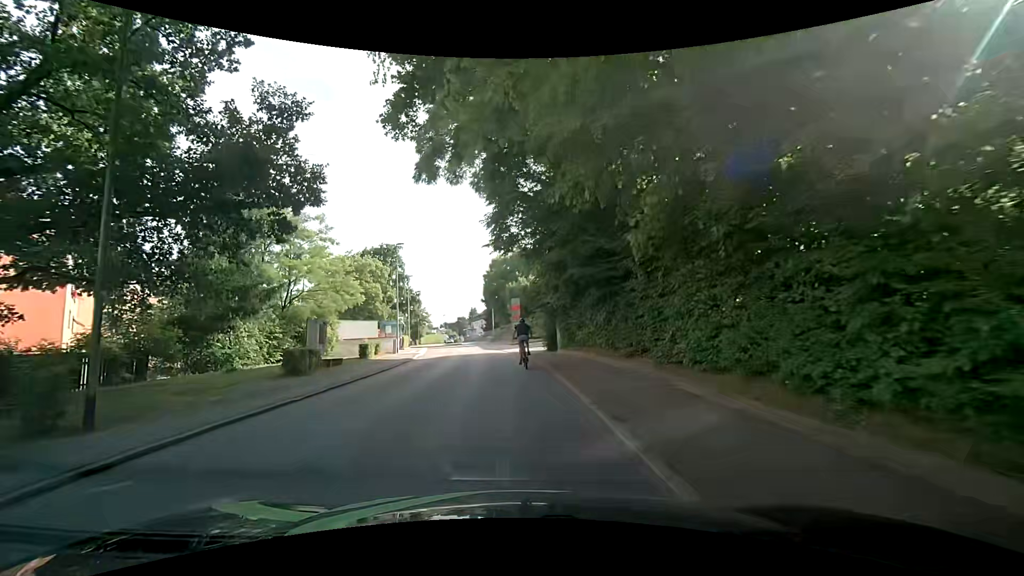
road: residential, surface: asphalt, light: Day
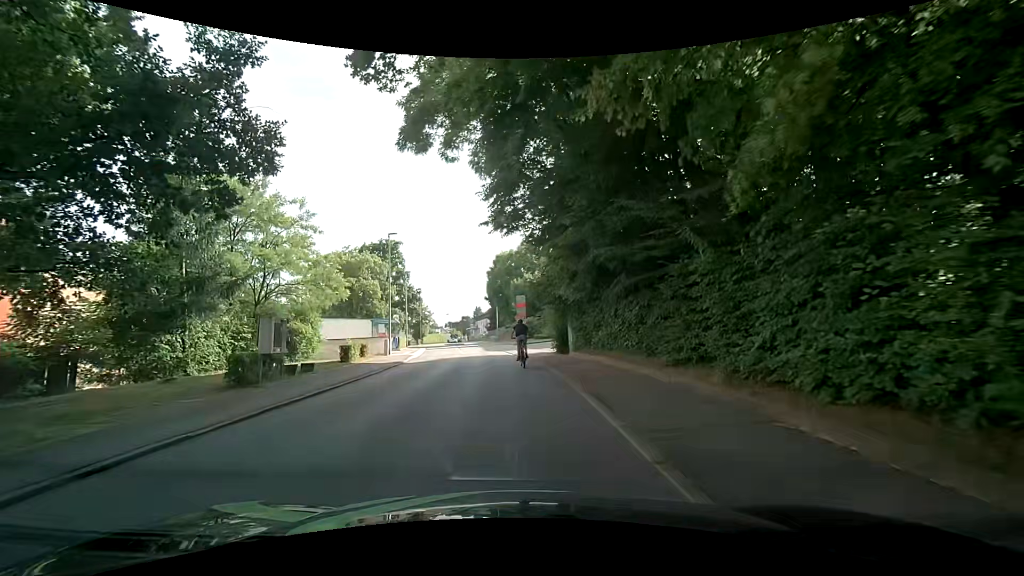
(0.0, +3.7) m; +1°
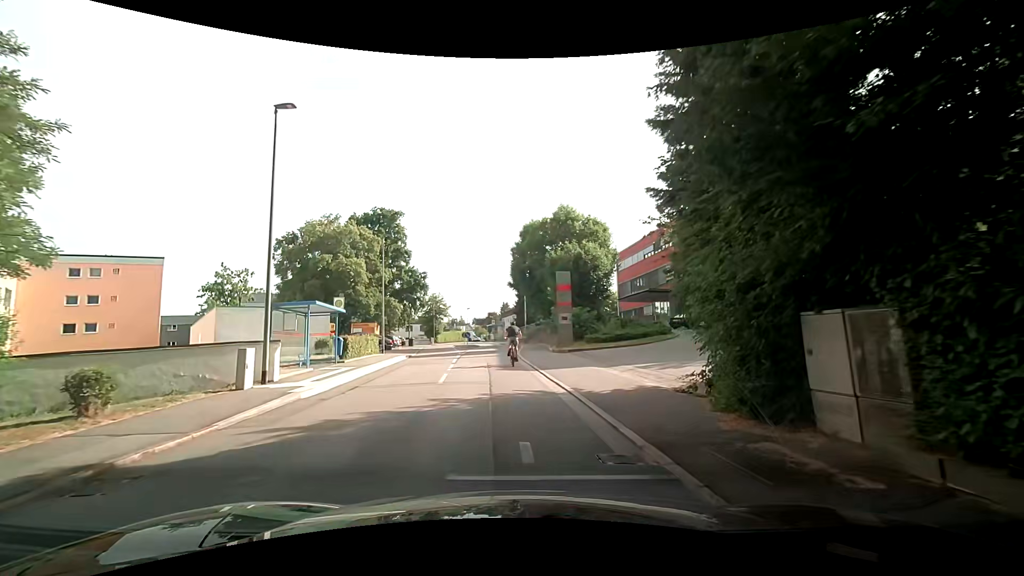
(-1.1, +19.5) m; -5°
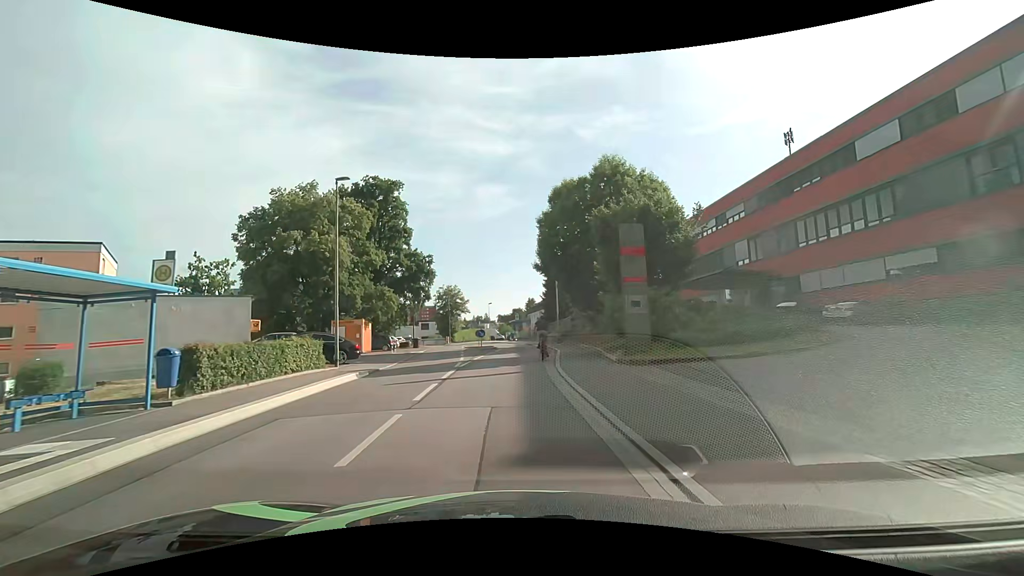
(-0.2, +12.9) m; -3°
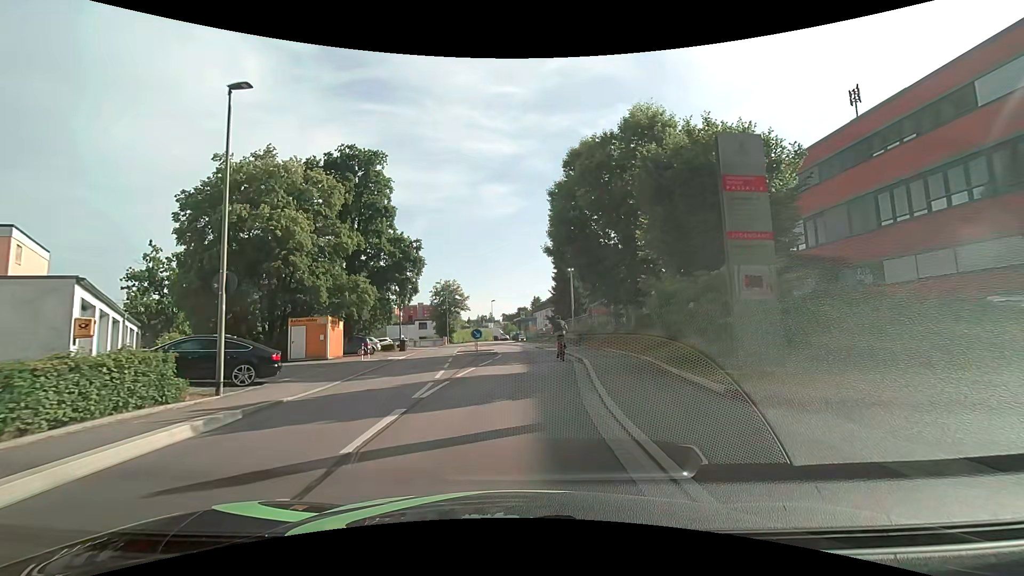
(-0.1, +8.4) m; -1°
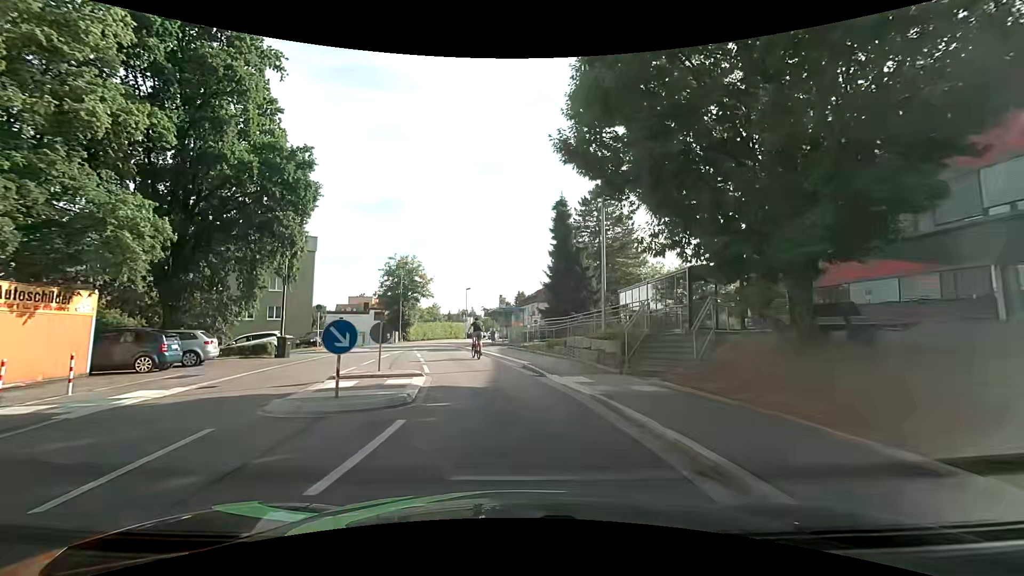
(+0.6, +19.4) m; +3°
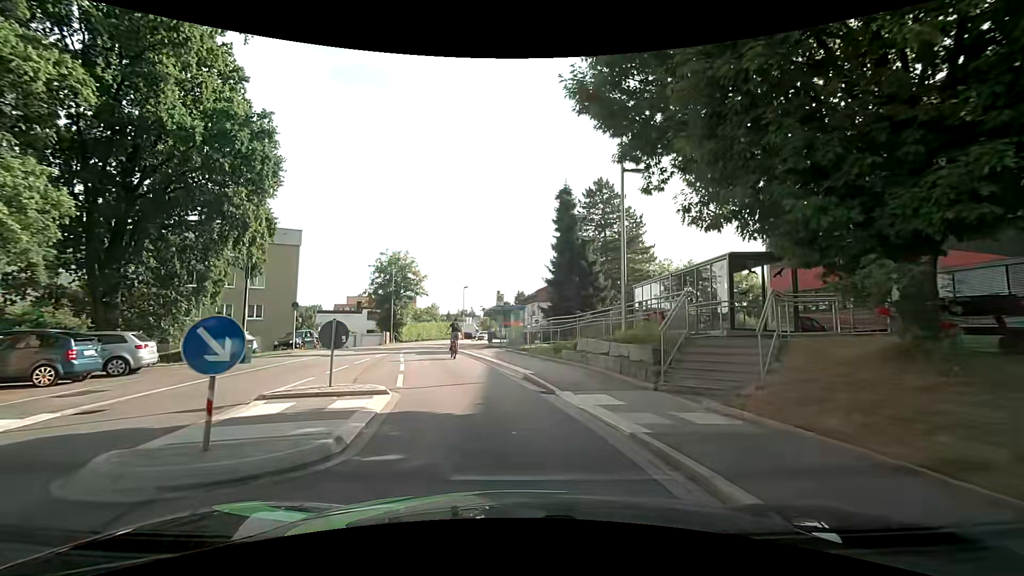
(0.0, +3.5) m; -1°
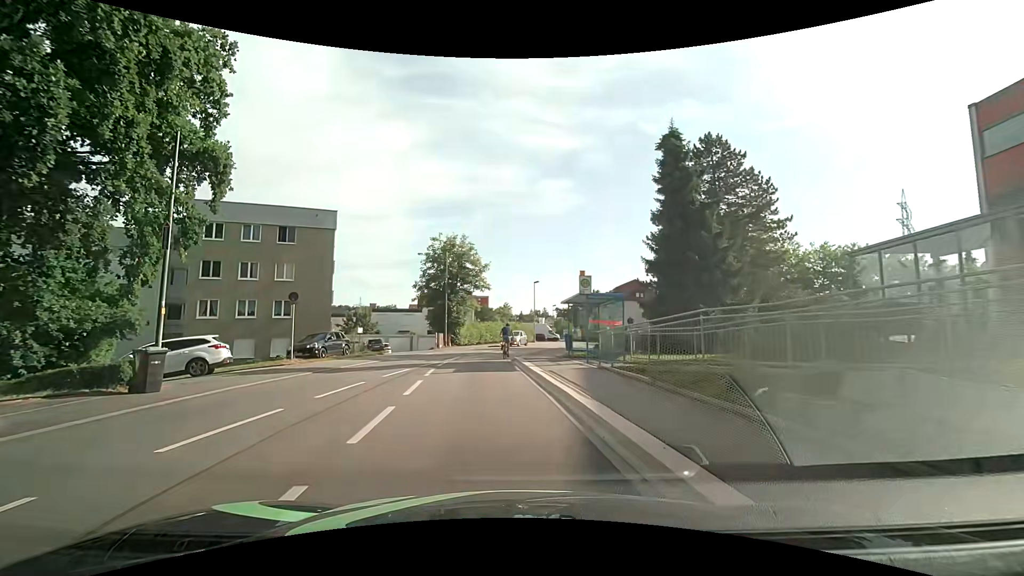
(-0.4, +10.2) m; -8°
(0, +10) (-1, +20) (-1, +30) (+1, +40) (+3, +49) (+6, +59) (+9, +69) (+11, +78) (+13, +88) (+14, +98) m
